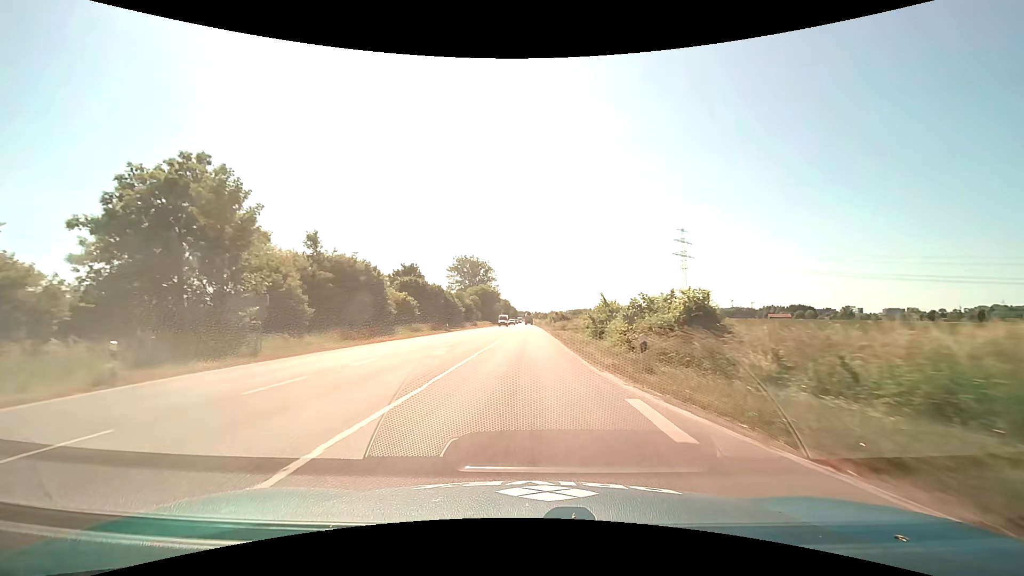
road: primary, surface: asphalt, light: Day
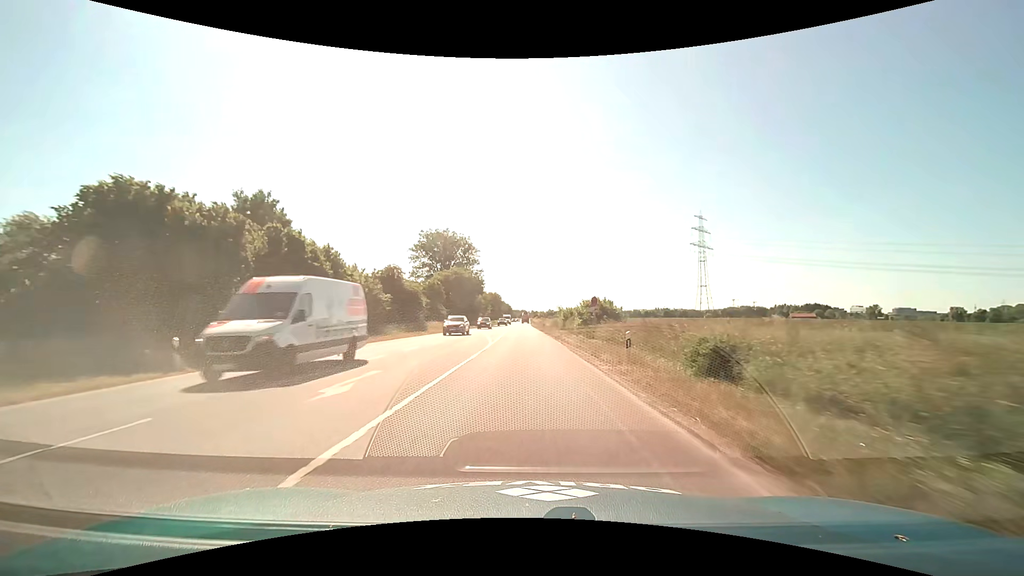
(+0.1, +47.4) m; 0°
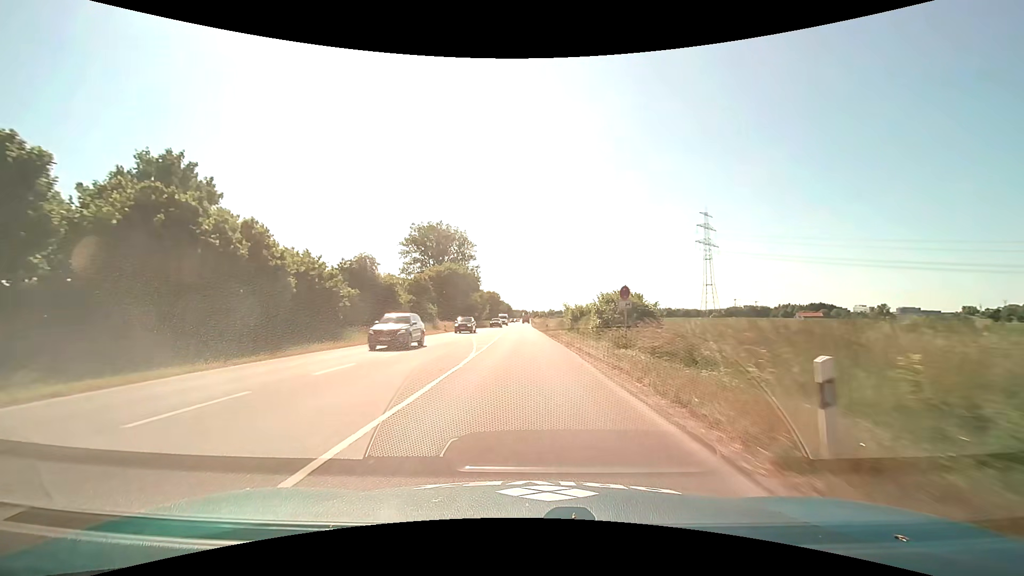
(0.0, +9.4) m; 0°
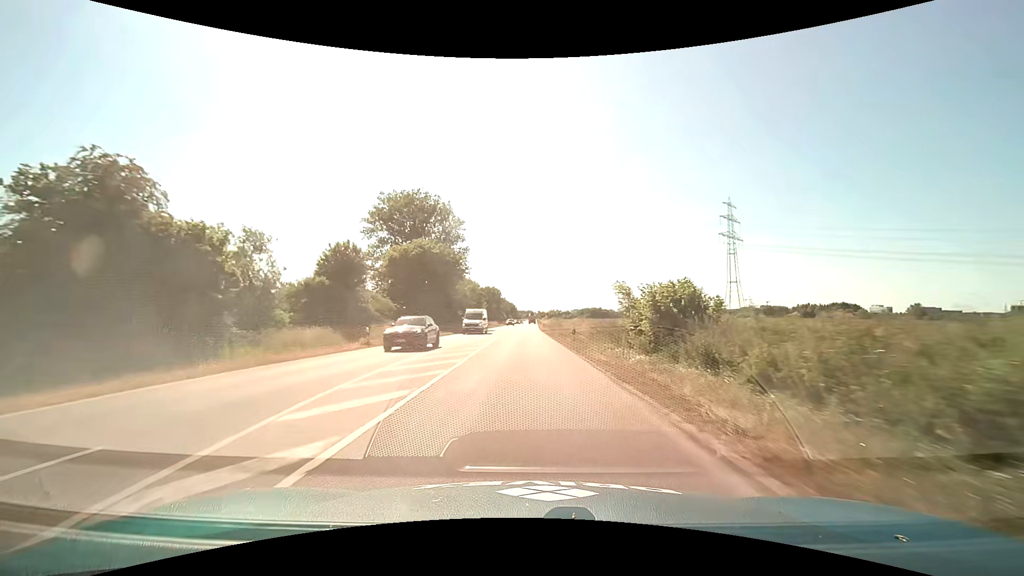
(-0.2, +28.0) m; -1°
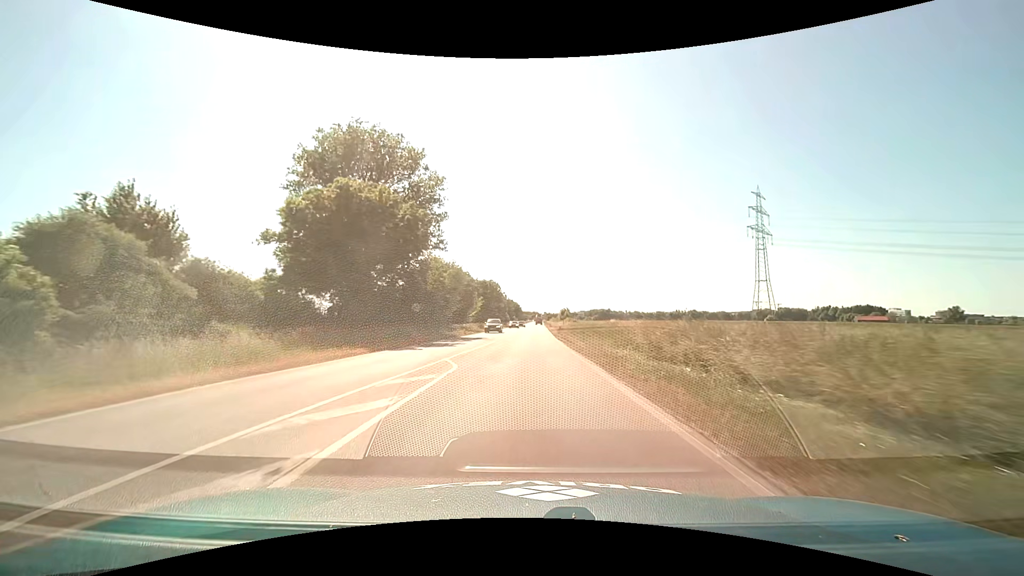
(-0.2, +27.9) m; -1°
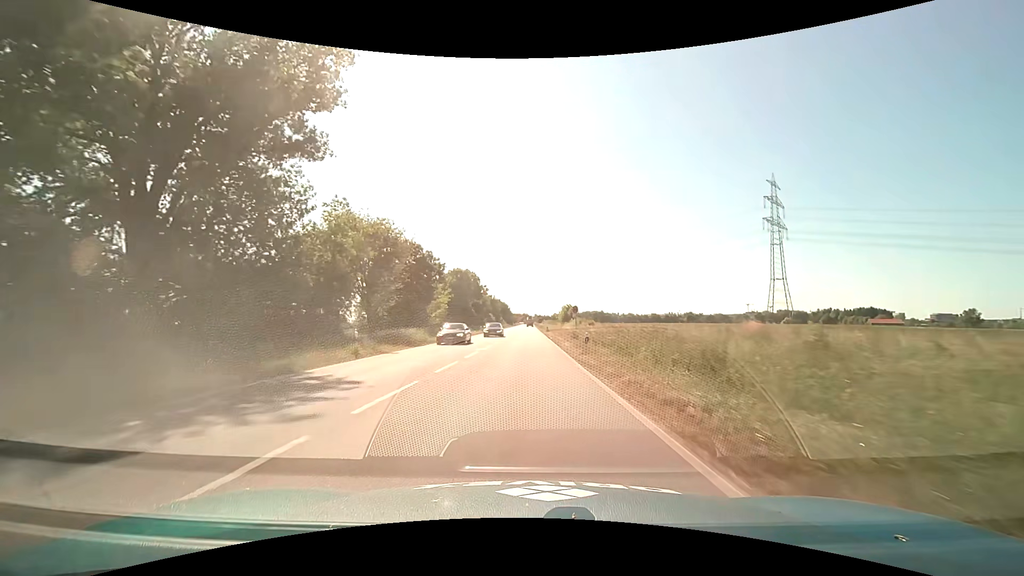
(+0.2, +29.3) m; +1°
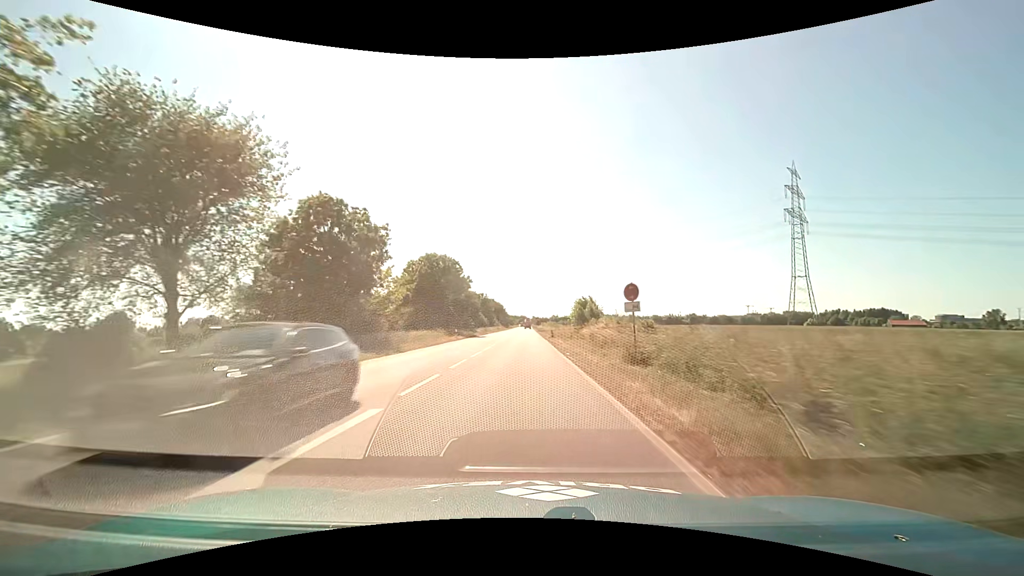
(+0.1, +22.2) m; 0°
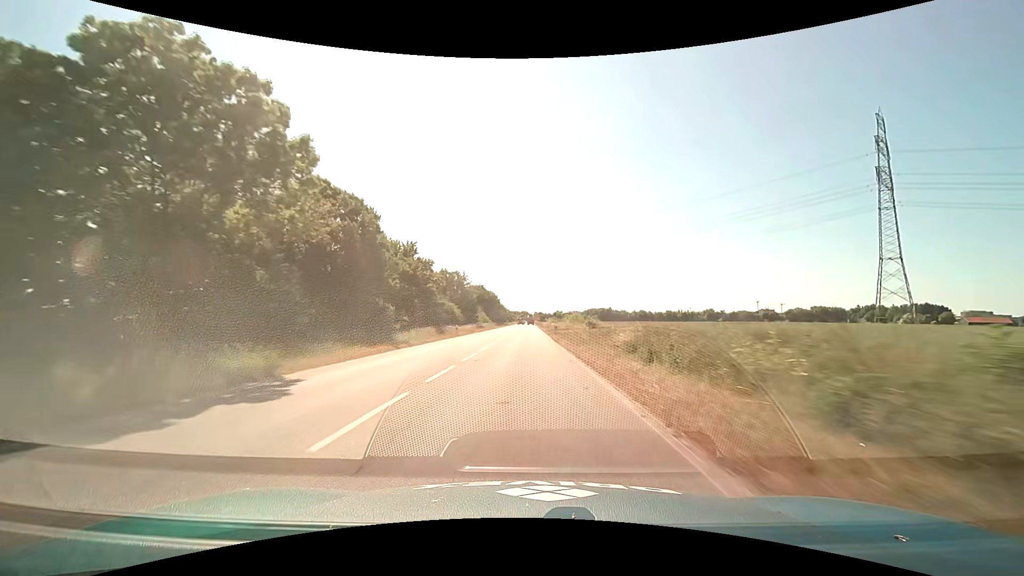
(-0.2, +52.5) m; 0°
(0, +10) (0, +20) (0, +30) (0, +40) (0, +50) (0, +60) (0, +70) (0, +80) (0, +90) (0, +100) m
